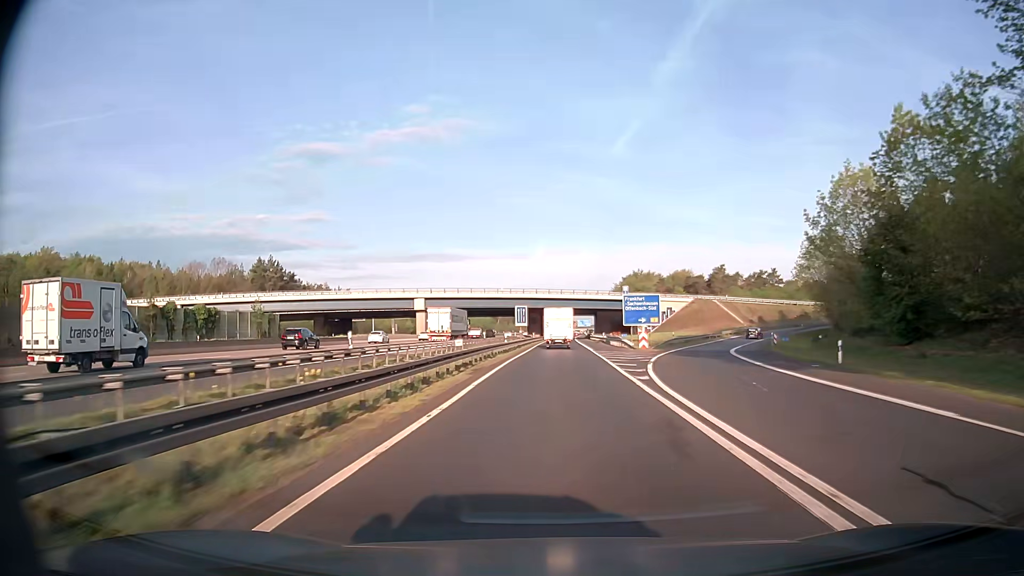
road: motorway_link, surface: asphalt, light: Day
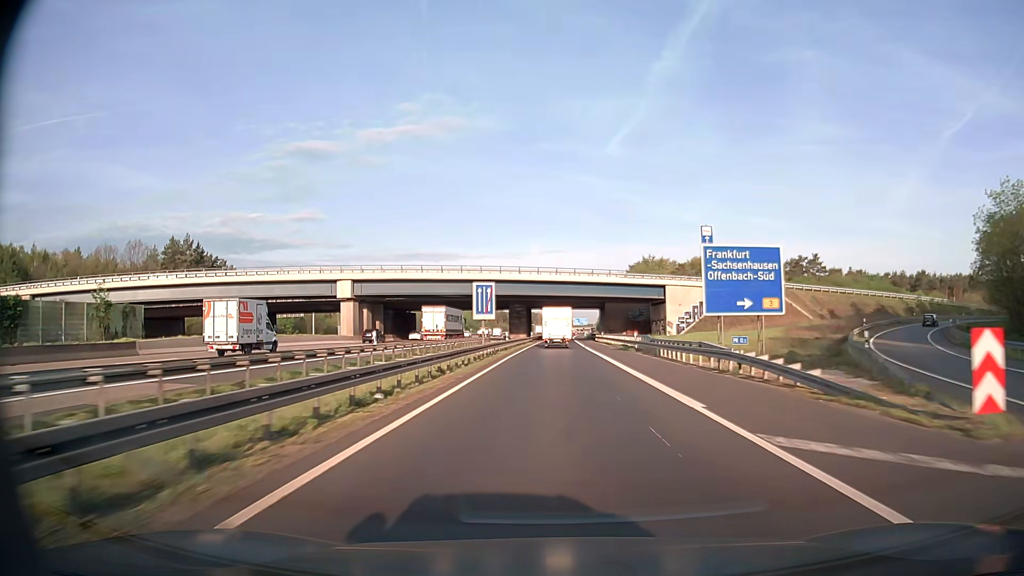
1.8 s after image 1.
(+0.4, +41.6) m; +1°
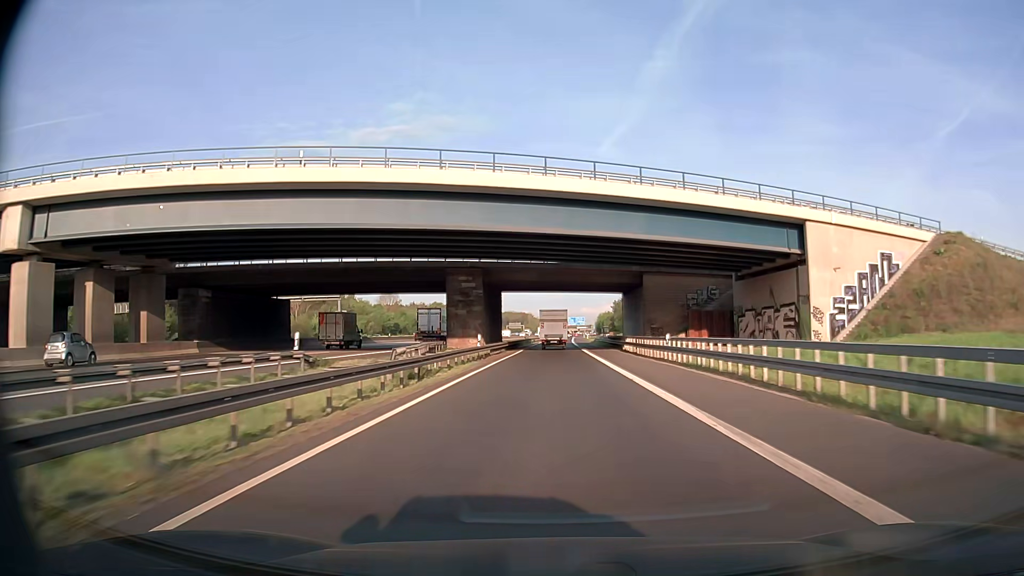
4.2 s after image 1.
(+0.4, +56.1) m; +1°
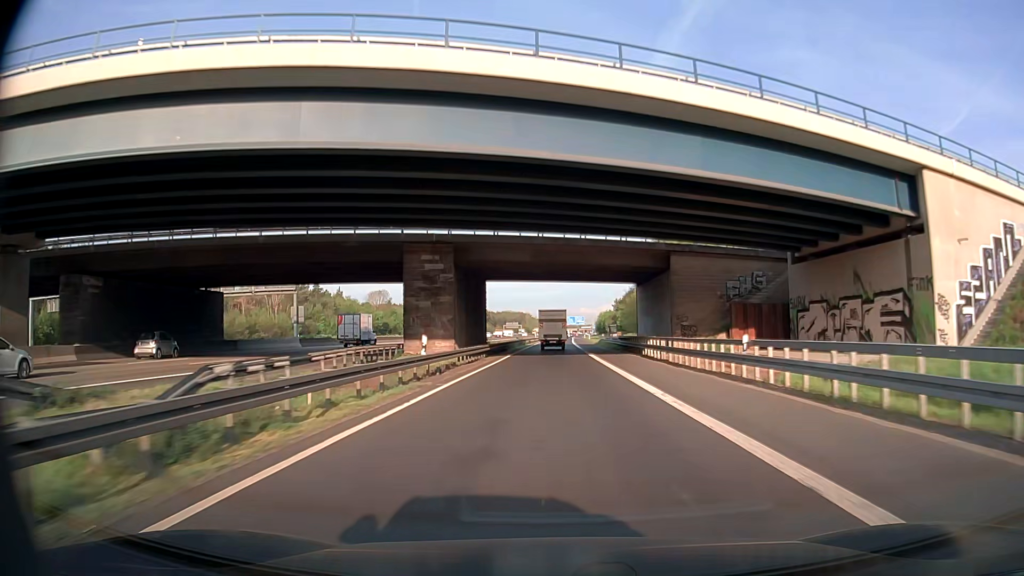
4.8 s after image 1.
(0.0, +14.1) m; 0°
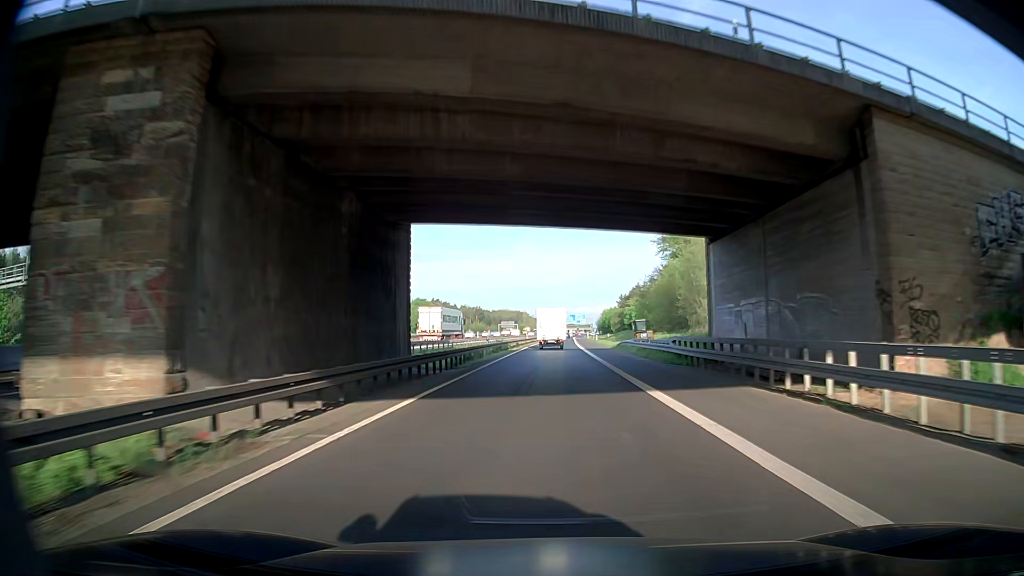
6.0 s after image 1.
(+0.1, +28.4) m; +1°
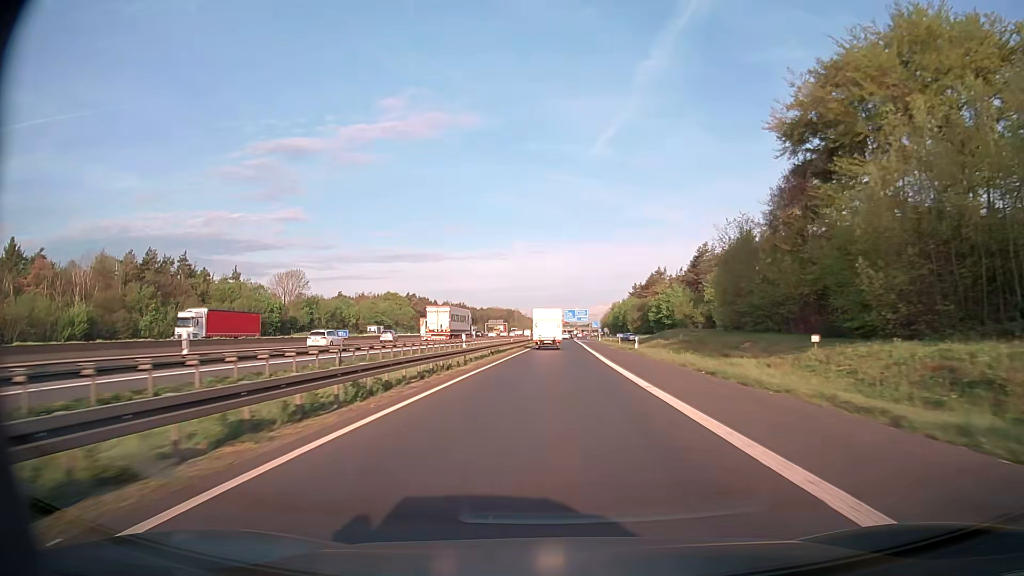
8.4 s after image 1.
(-0.3, +57.2) m; 0°
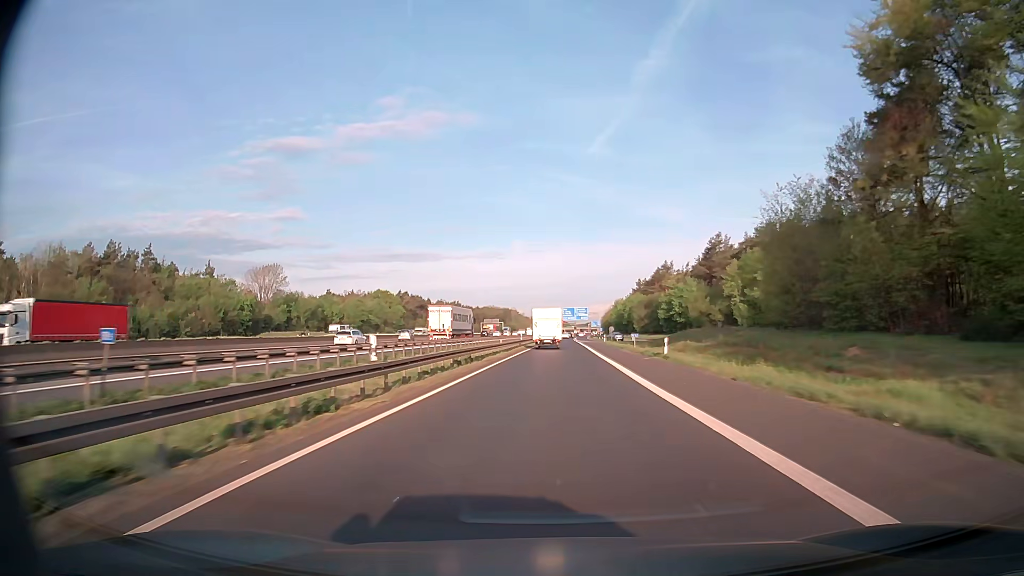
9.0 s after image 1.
(0.0, +14.4) m; 0°
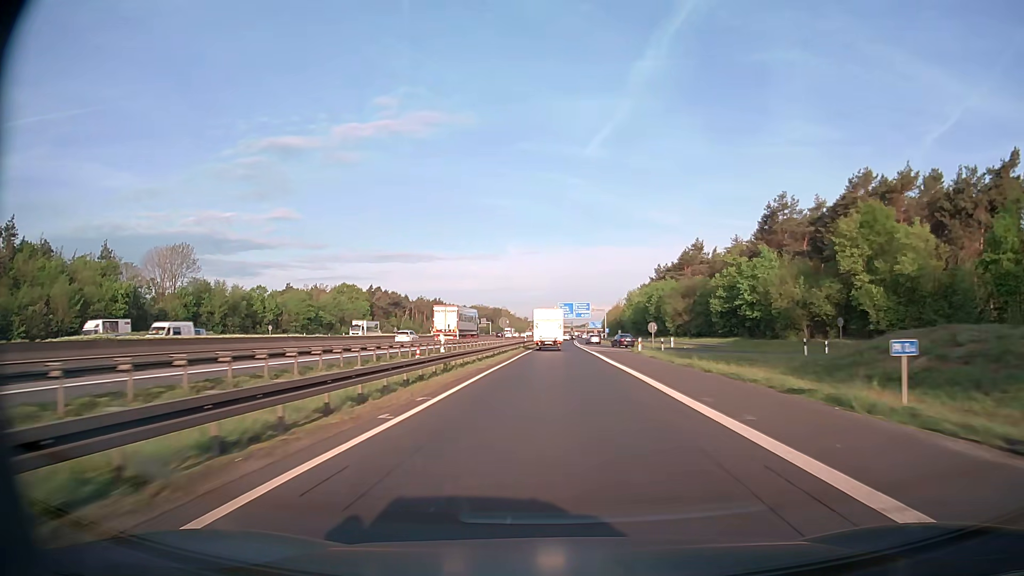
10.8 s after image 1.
(+0.1, +43.4) m; 0°
(0, +10) (0, +20) (0, +30) (0, +40) (0, +50) (0, +60) (+1, +70) (+1, +80) (+1, +90) (+1, +100) m
